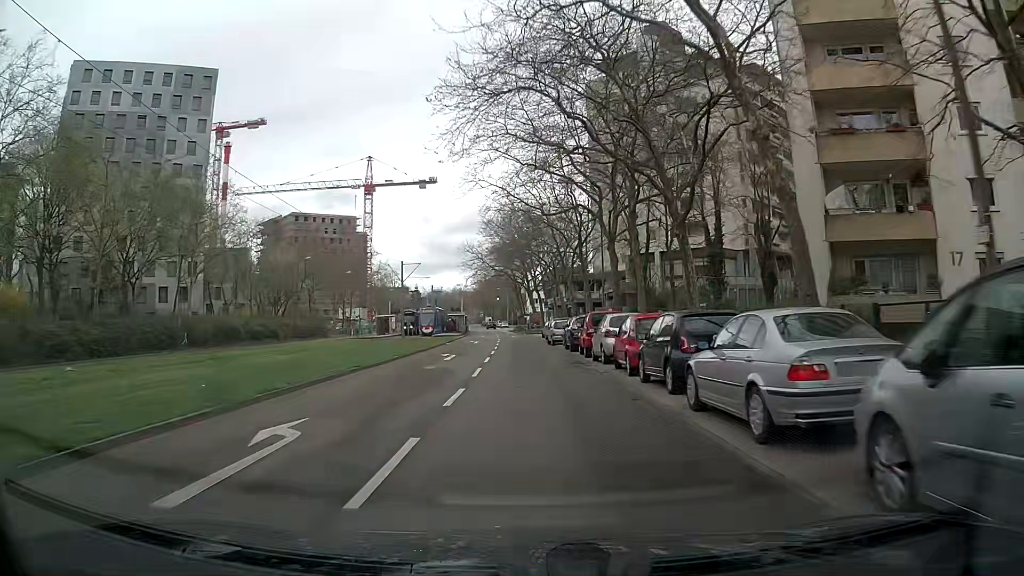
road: tertiary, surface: asphalt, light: Day
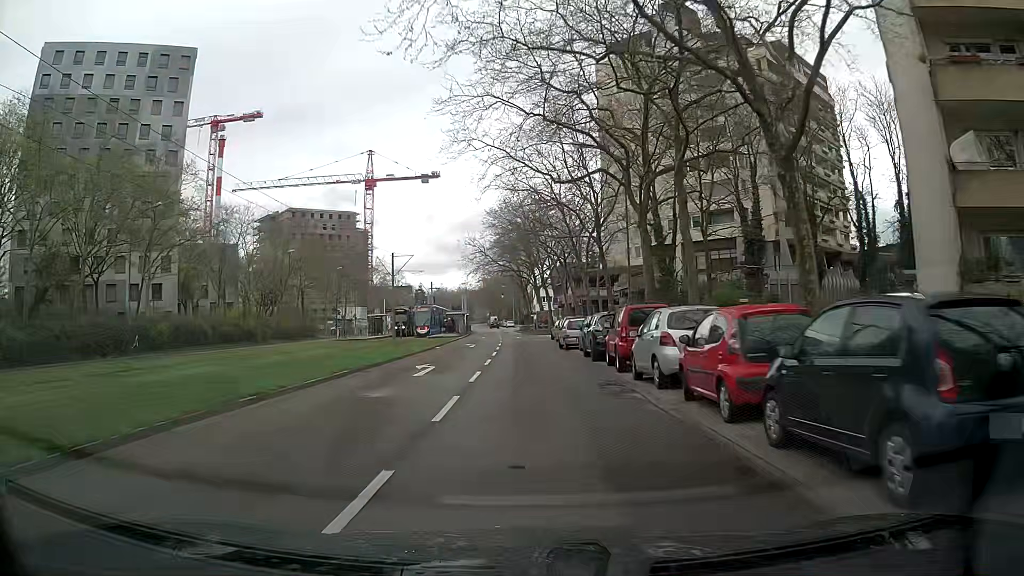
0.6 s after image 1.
(0.0, +7.7) m; 0°
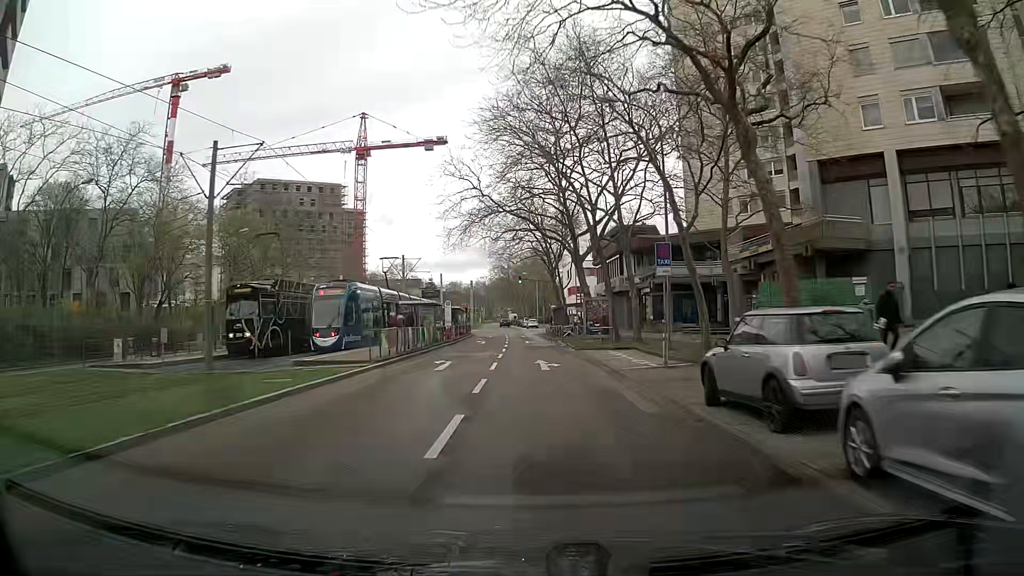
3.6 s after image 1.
(-1.3, +38.6) m; -3°
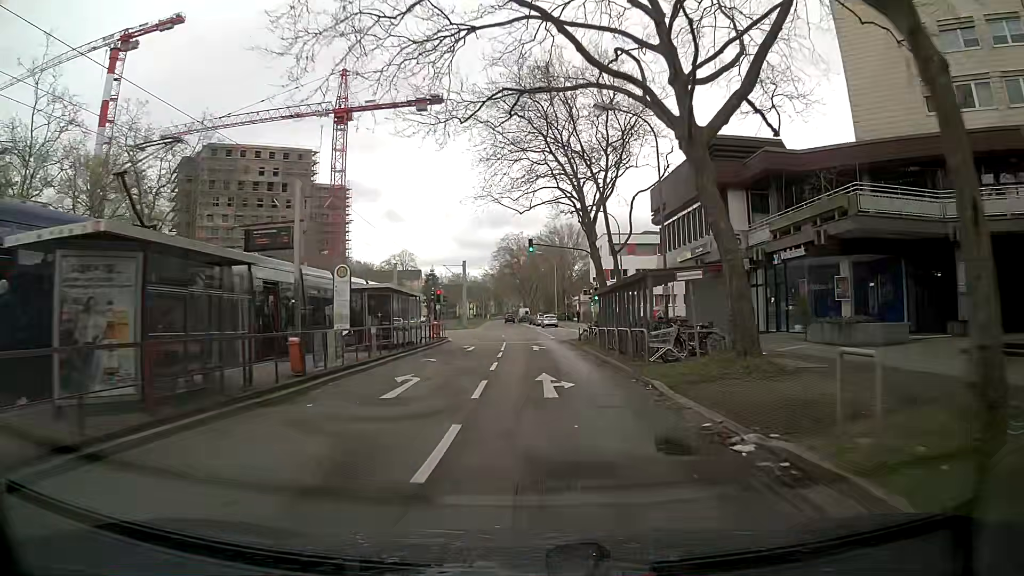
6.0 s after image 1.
(-0.1, +30.8) m; -1°
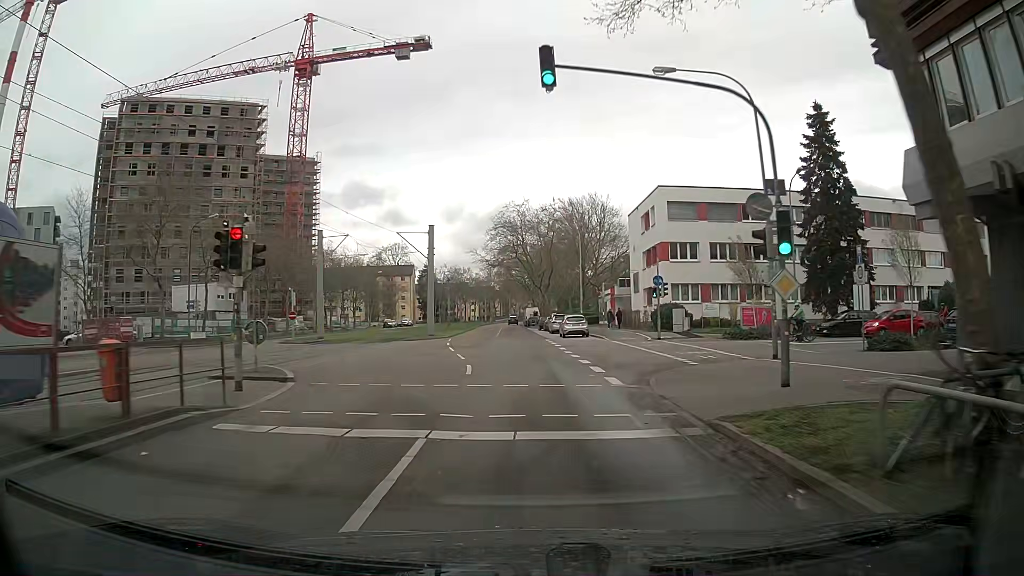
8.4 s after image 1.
(0.0, +30.8) m; 0°
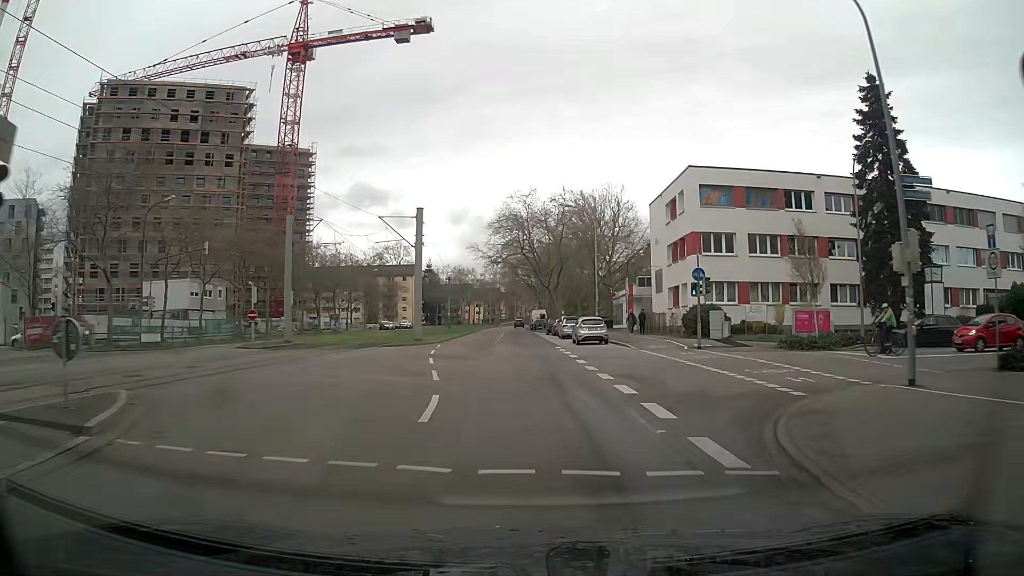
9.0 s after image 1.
(-0.1, +7.7) m; 0°
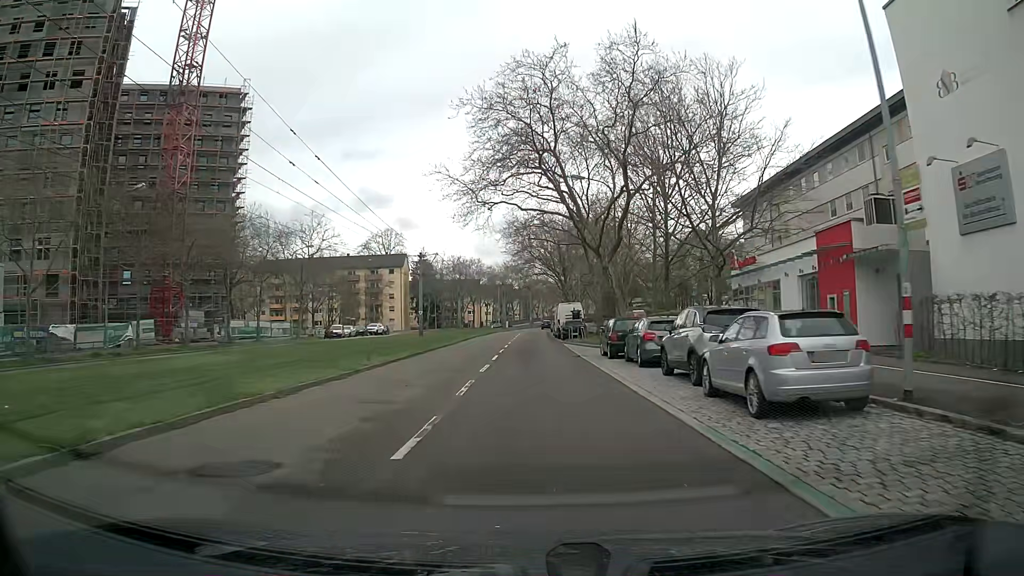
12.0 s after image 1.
(-1.2, +38.0) m; -2°
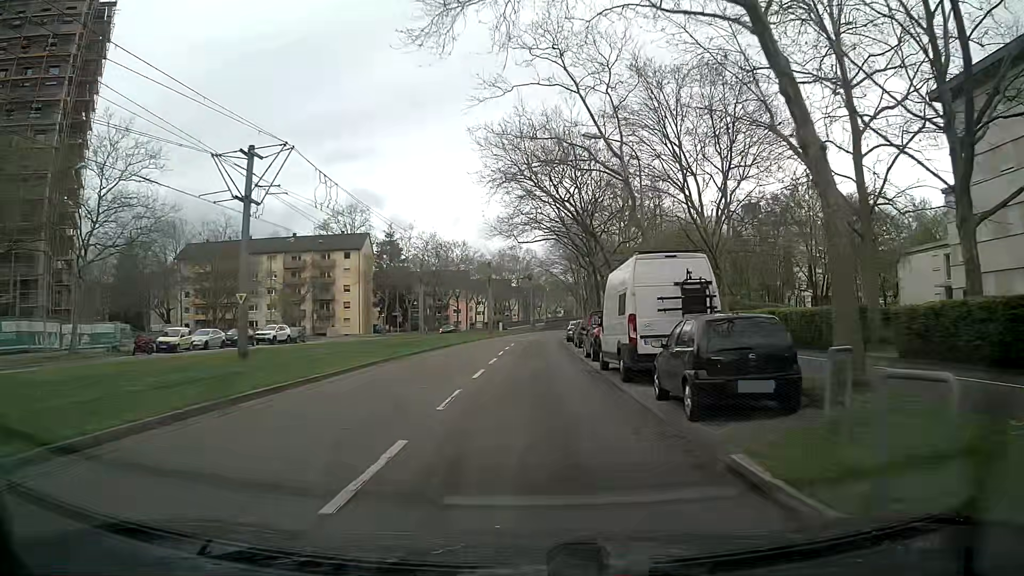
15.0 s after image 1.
(-0.1, +37.7) m; -1°
(0, +10) (0, +20) (0, +30) (+1, +40) (+1, +50) (+1, +60) (+2, +70) (+3, +80) (+4, +90) (+5, +100) m
